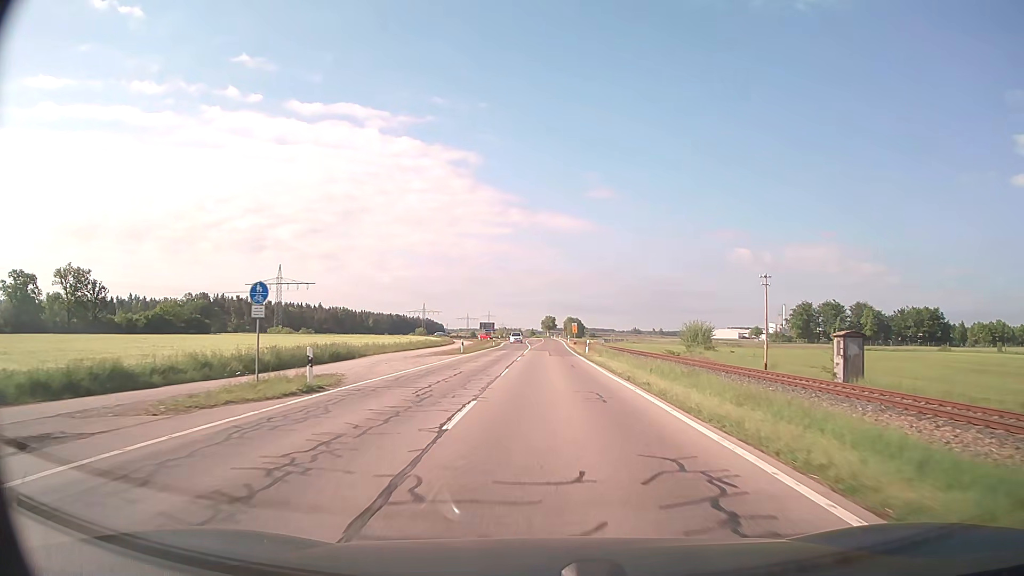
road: secondary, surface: asphalt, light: Day
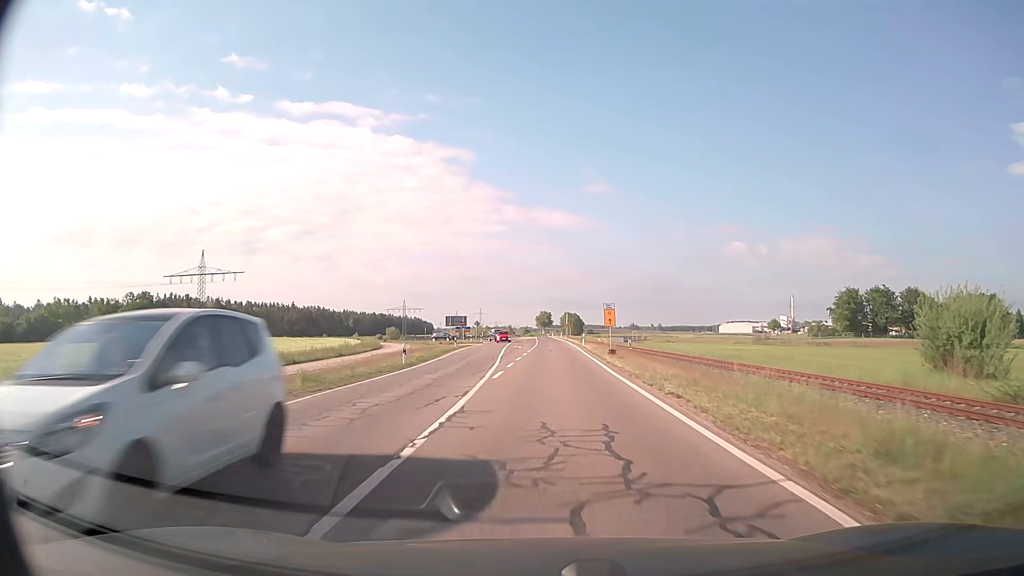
(+0.1, +49.8) m; 0°
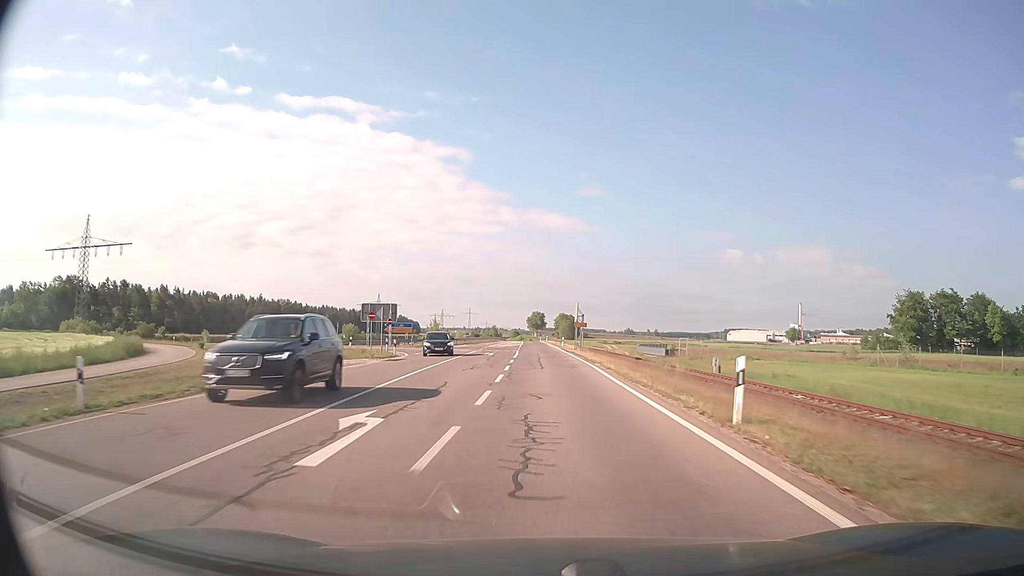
(+0.3, +49.0) m; +1°
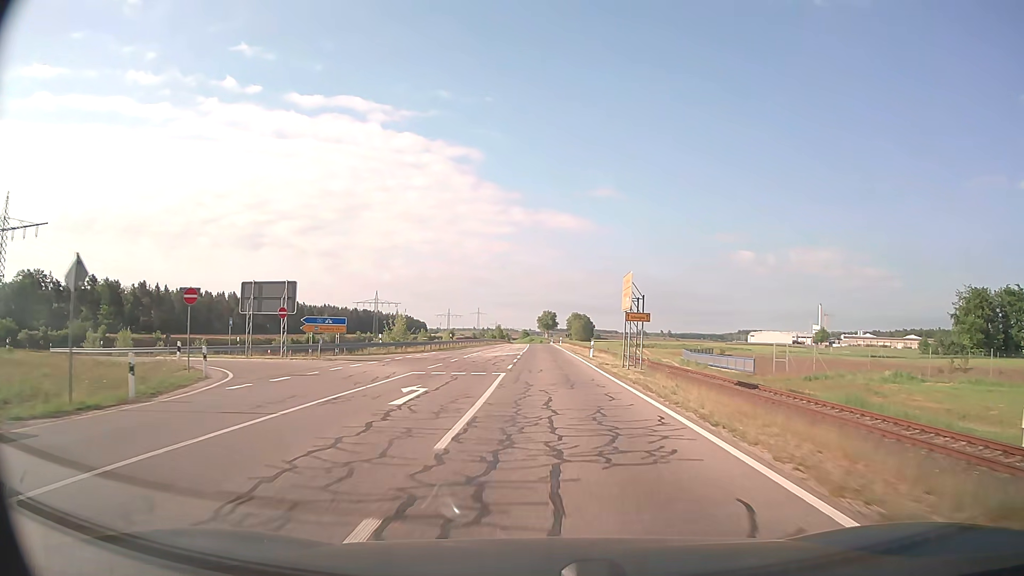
(-0.2, +28.8) m; -1°
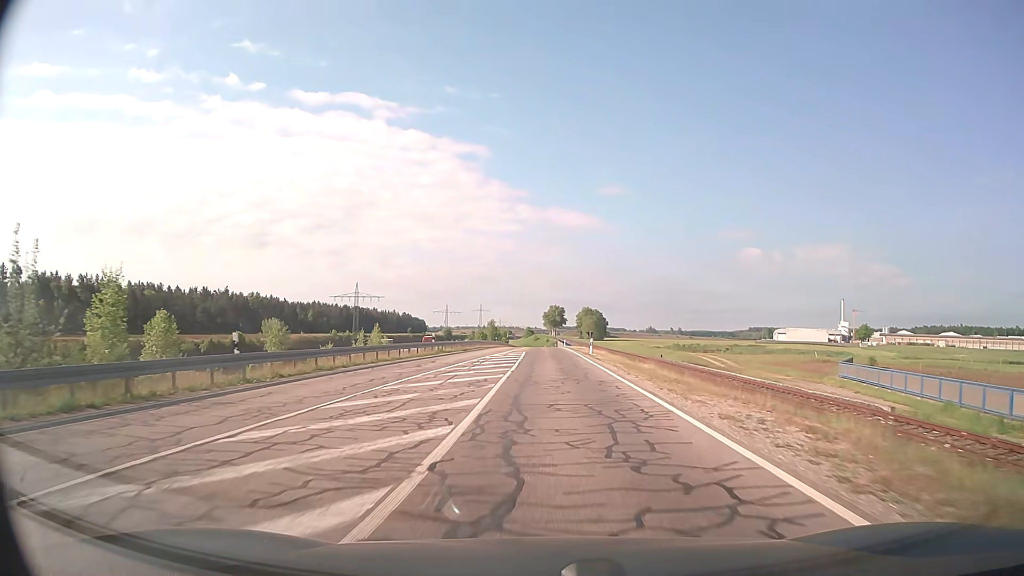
(-0.3, +47.2) m; 0°
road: trunk_link
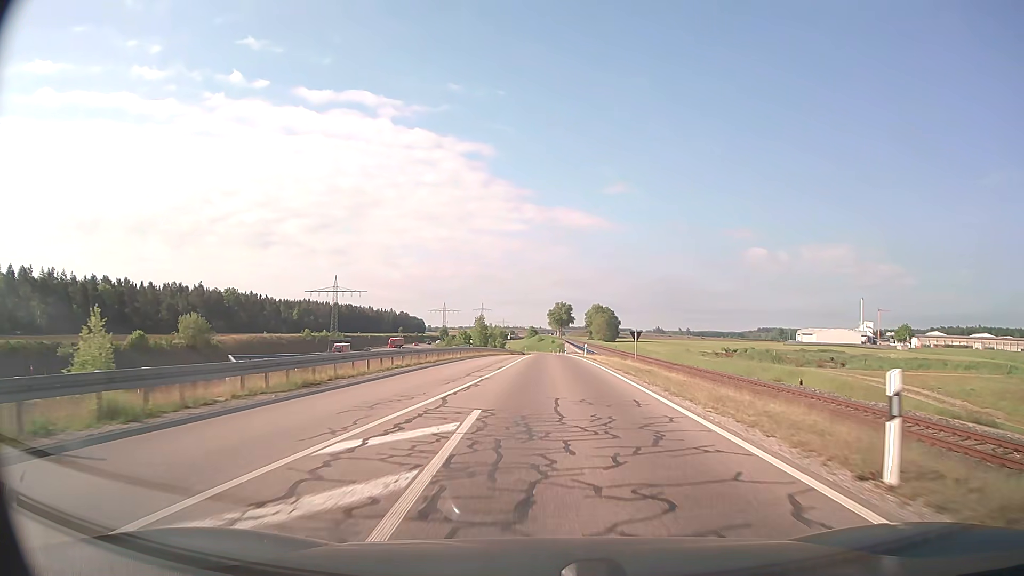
(-0.2, +37.3) m; 0°
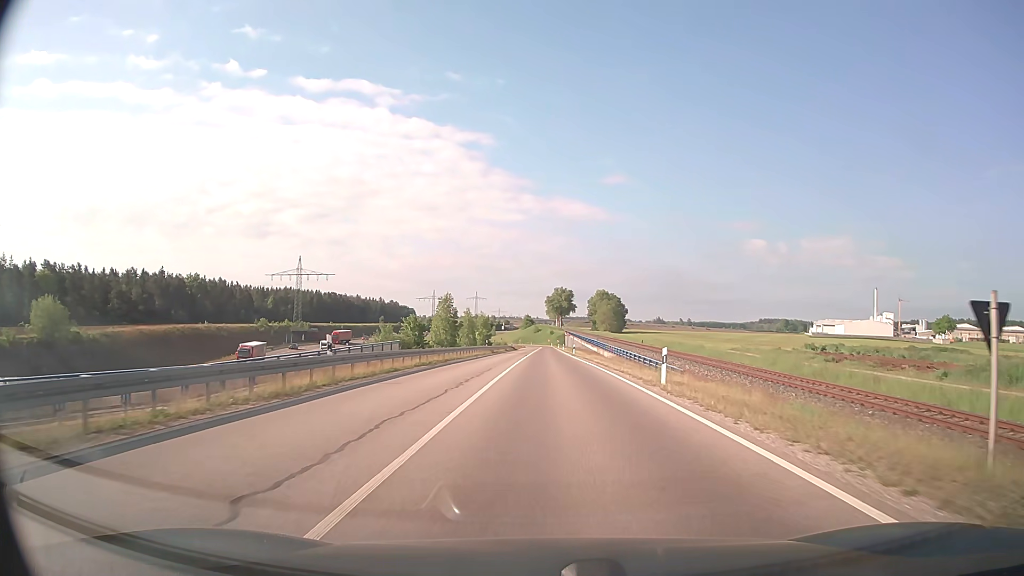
(0.0, +37.2) m; 0°
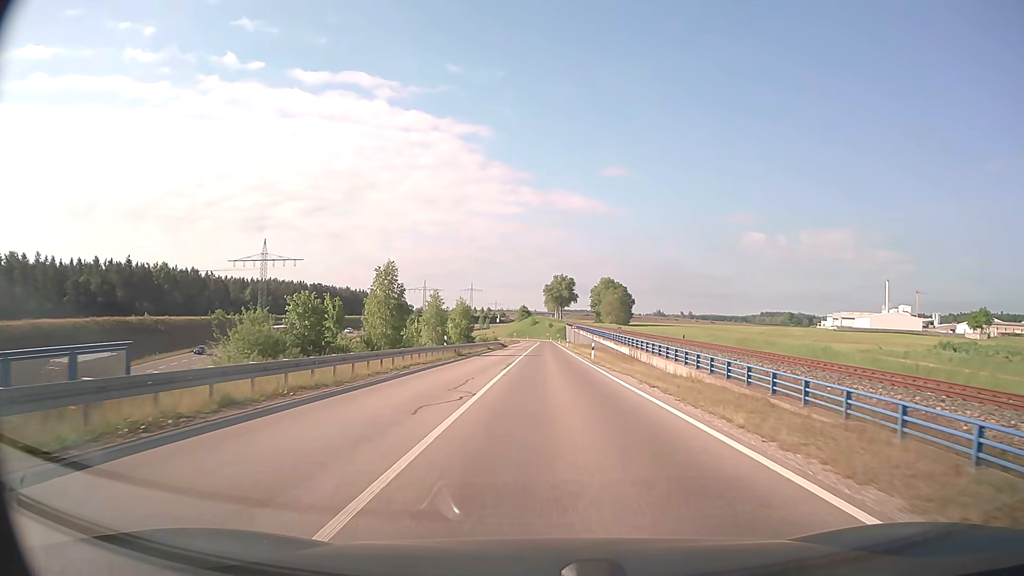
(0.0, +28.2) m; 0°
(0, +10) (0, +20) (0, +30) (0, +40) (0, +50) (0, +60) (0, +70) (0, +80) (0, +90) (0, +100) m
